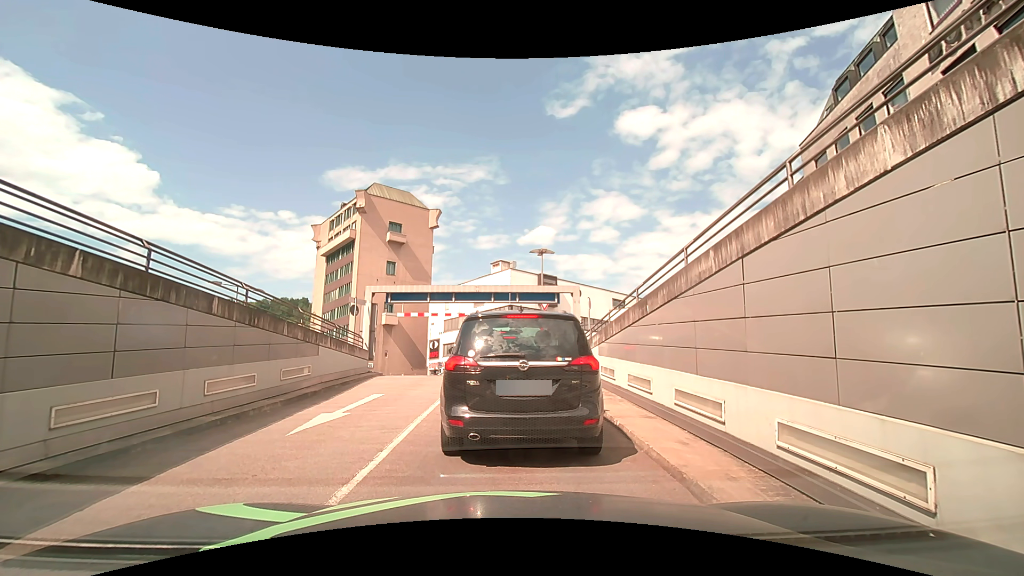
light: Day
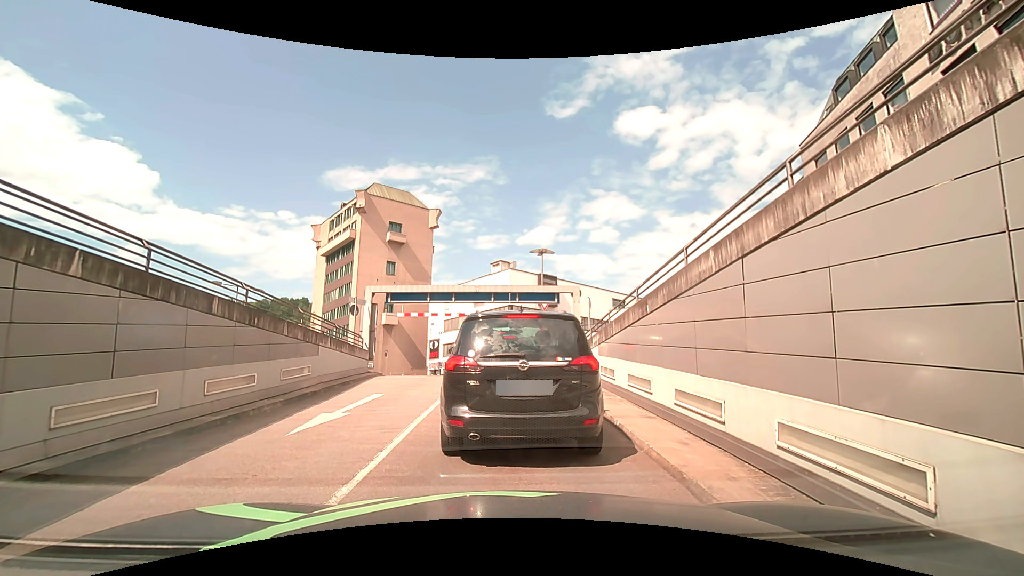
(0.0, 0.0) m; 0°
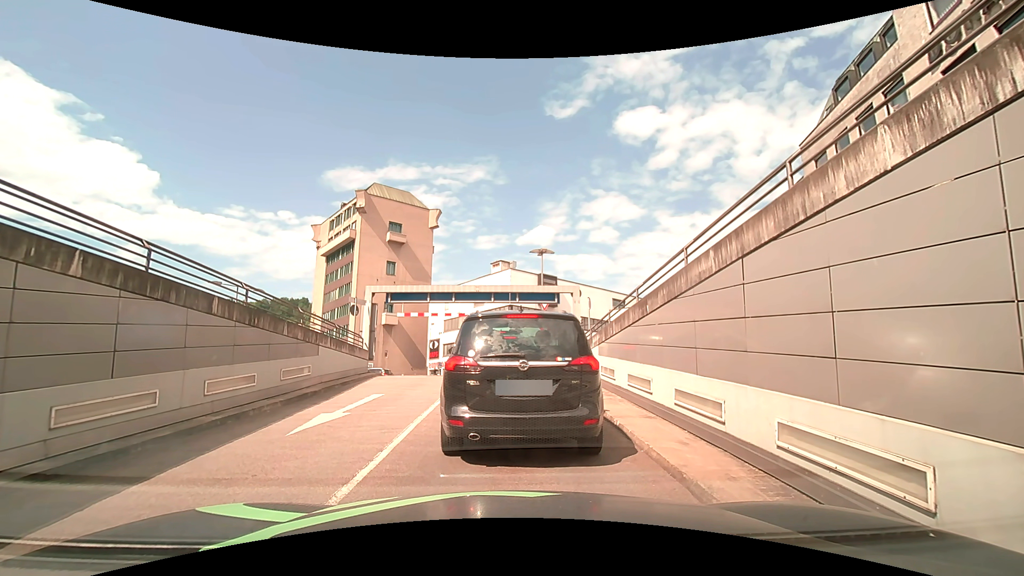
(0.0, 0.0) m; 0°
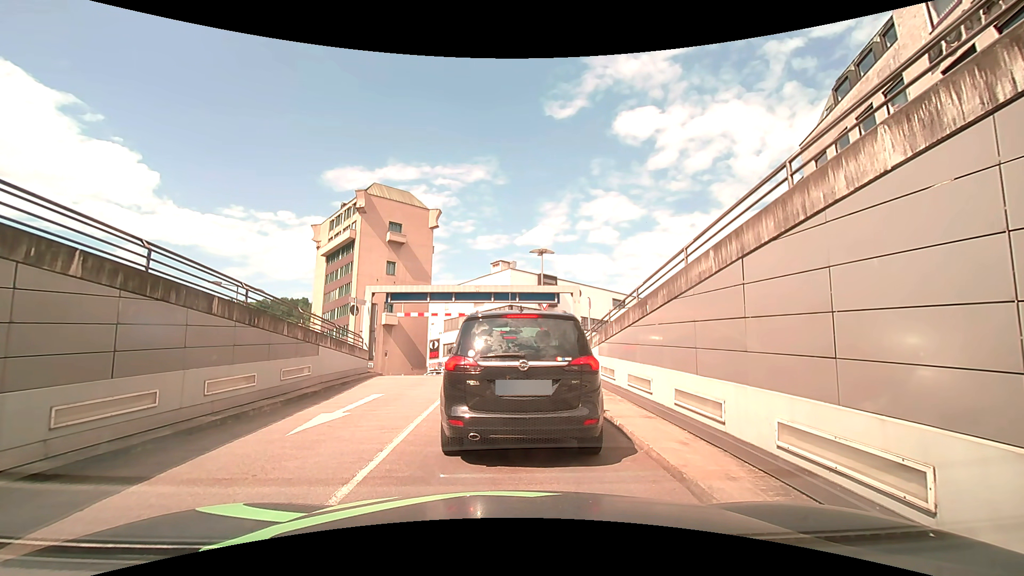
(0.0, 0.0) m; 0°
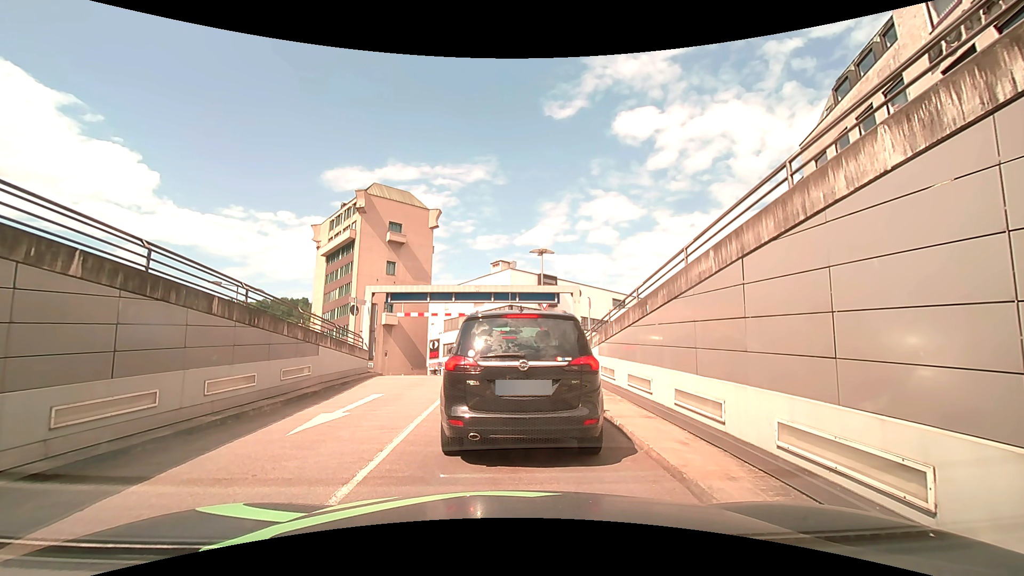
(0.0, 0.0) m; 0°
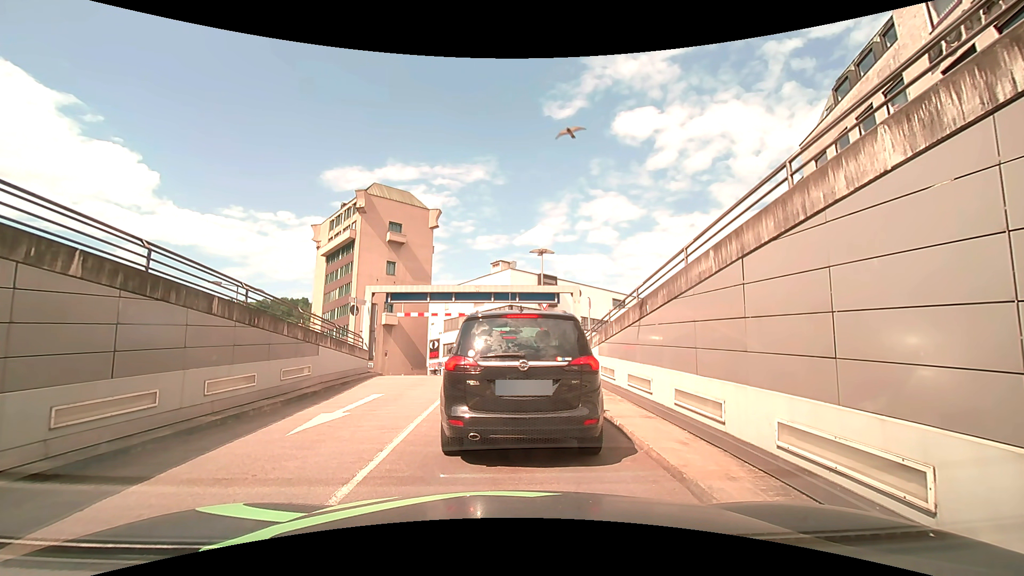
(0.0, 0.0) m; 0°
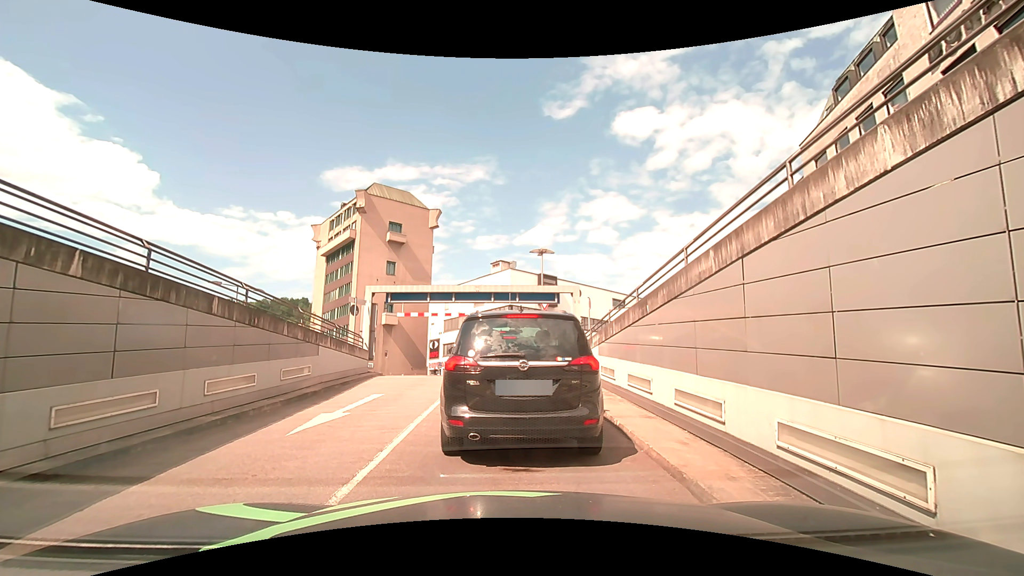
(0.0, 0.0) m; 0°
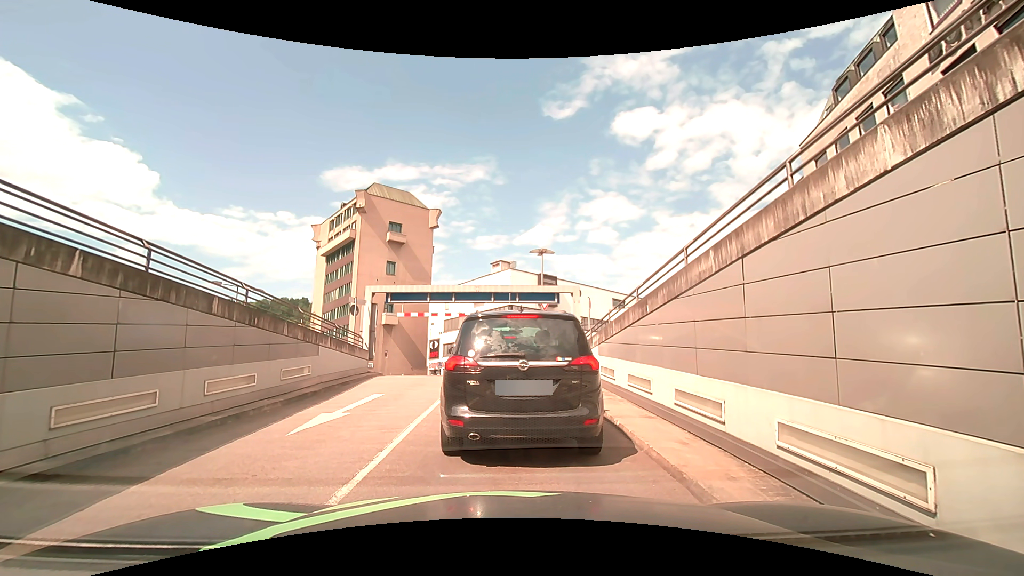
(0.0, 0.0) m; 0°
